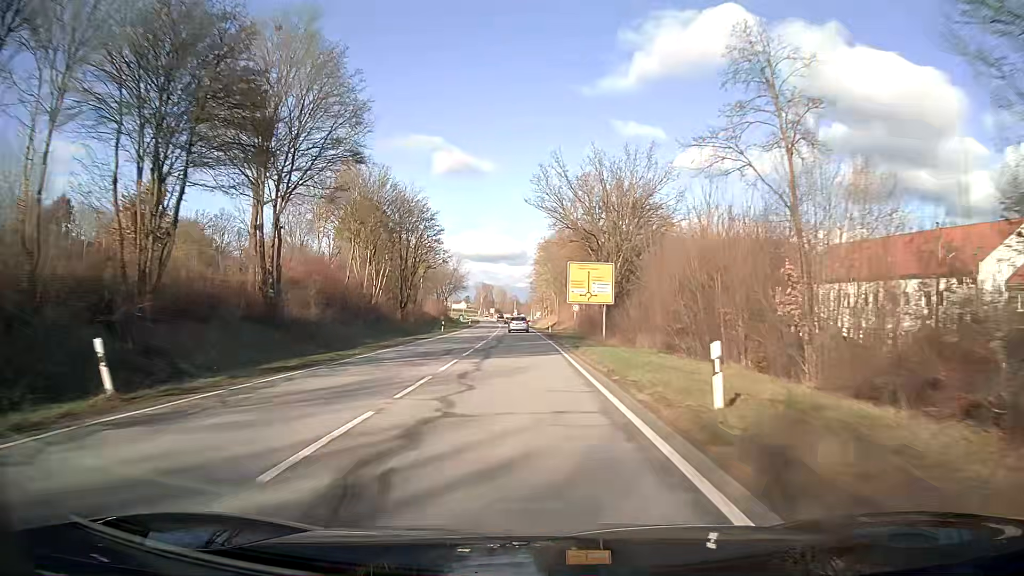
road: secondary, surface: asphalt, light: Day
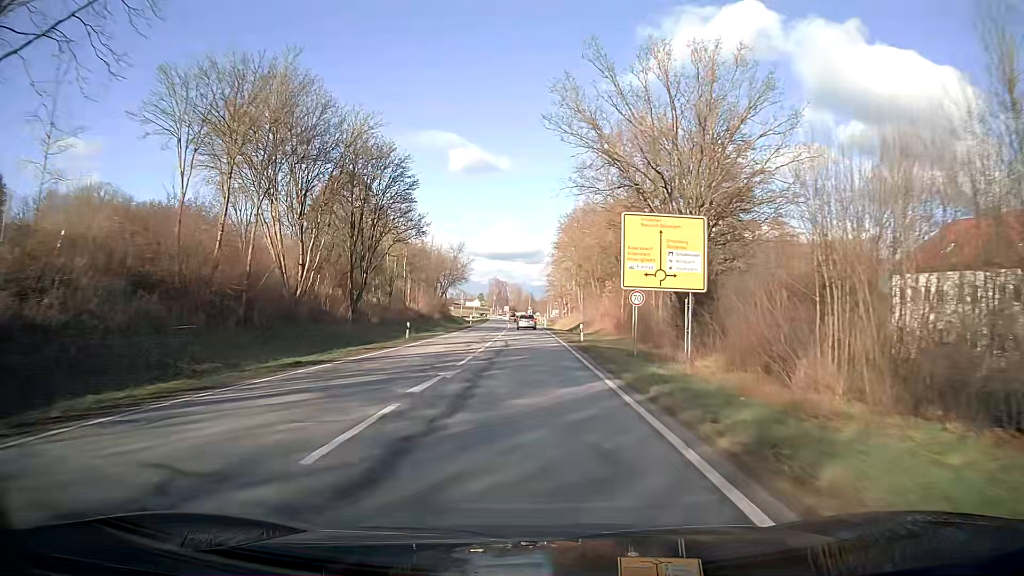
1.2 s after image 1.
(-0.3, +23.1) m; -1°
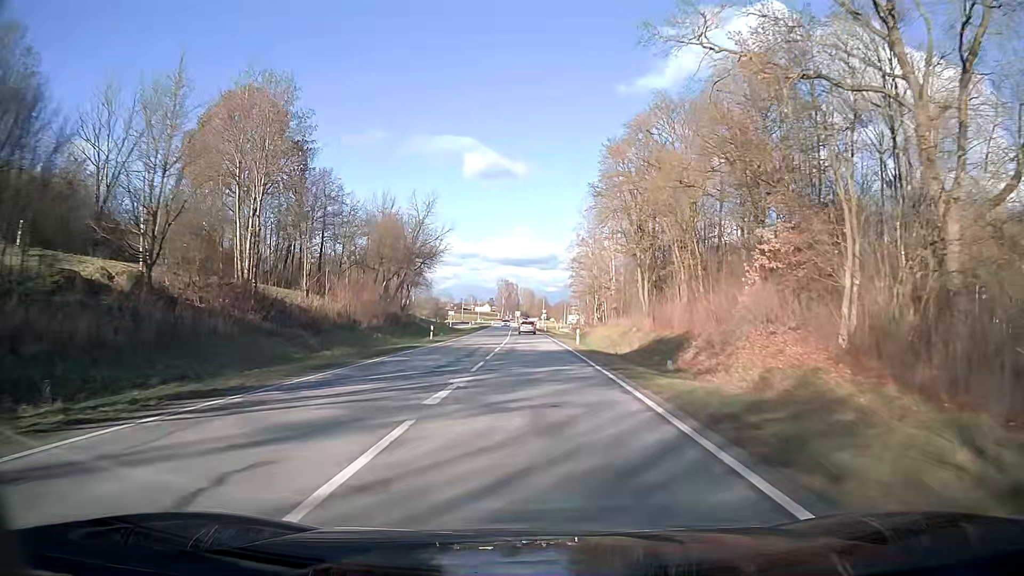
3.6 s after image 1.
(-0.3, +42.9) m; -1°
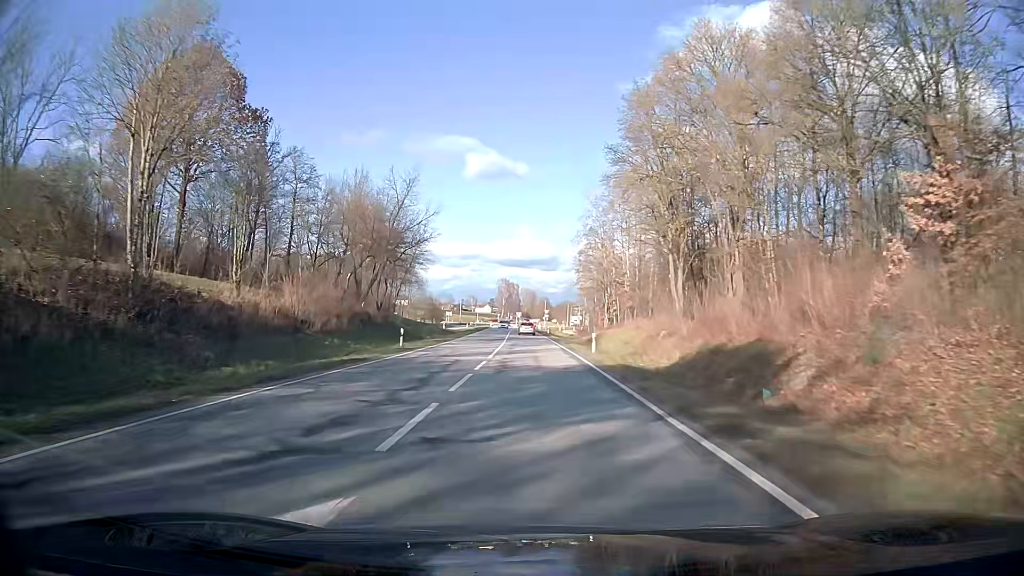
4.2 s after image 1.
(0.0, +10.7) m; 0°
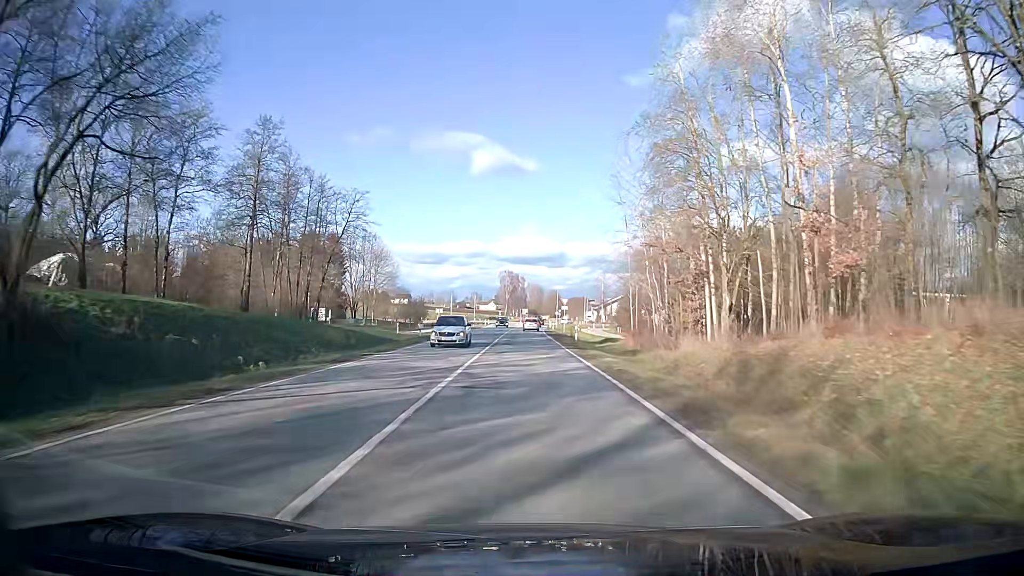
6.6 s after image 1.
(-0.4, +43.1) m; -1°
(0, +10) (0, +20) (0, +30) (0, +40) (0, +50) (0, +60) (-1, +70) (-1, +80) (-1, +90) (0, +100) m
